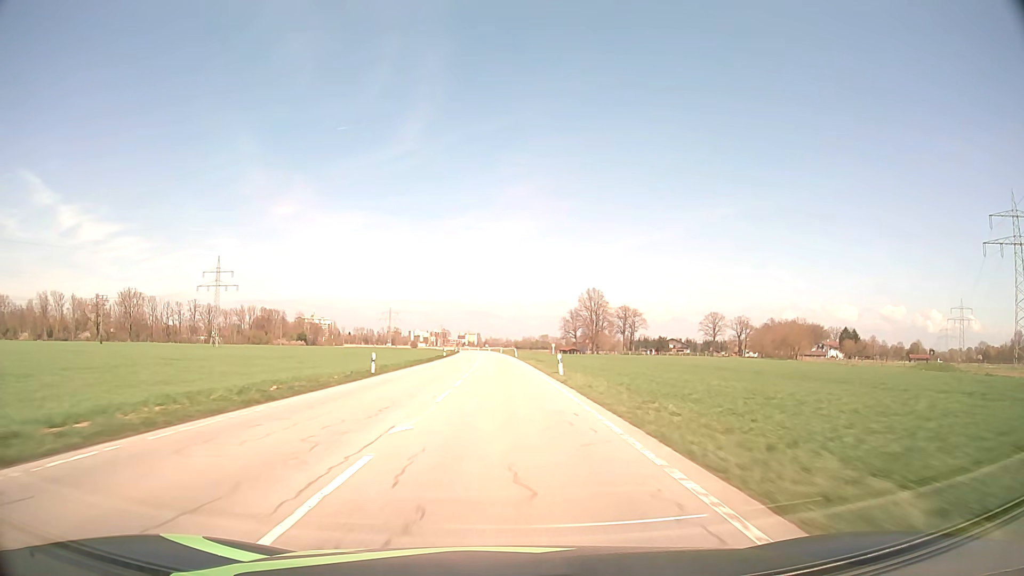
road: secondary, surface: asphalt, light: Day
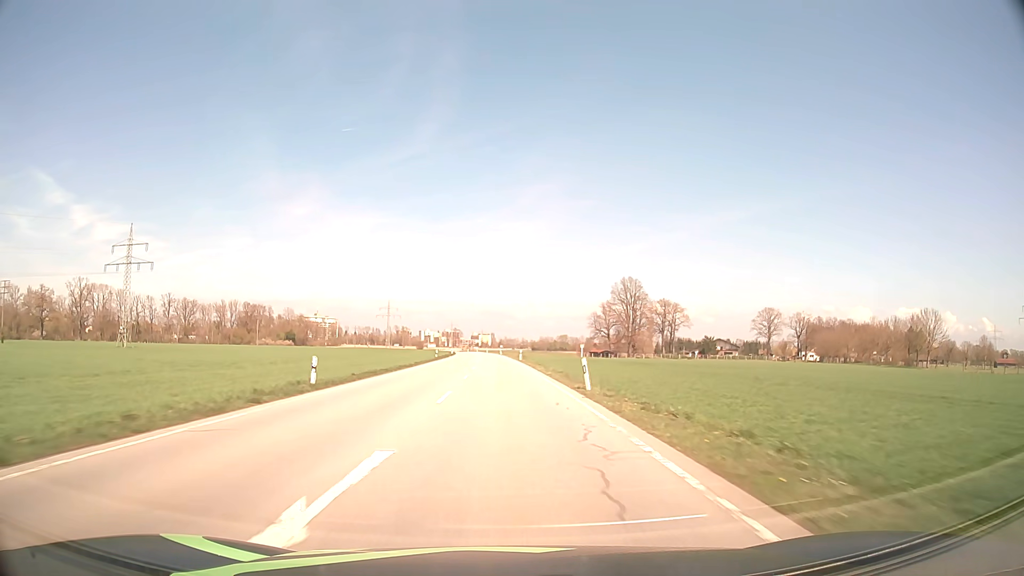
(-0.9, +60.5) m; -1°
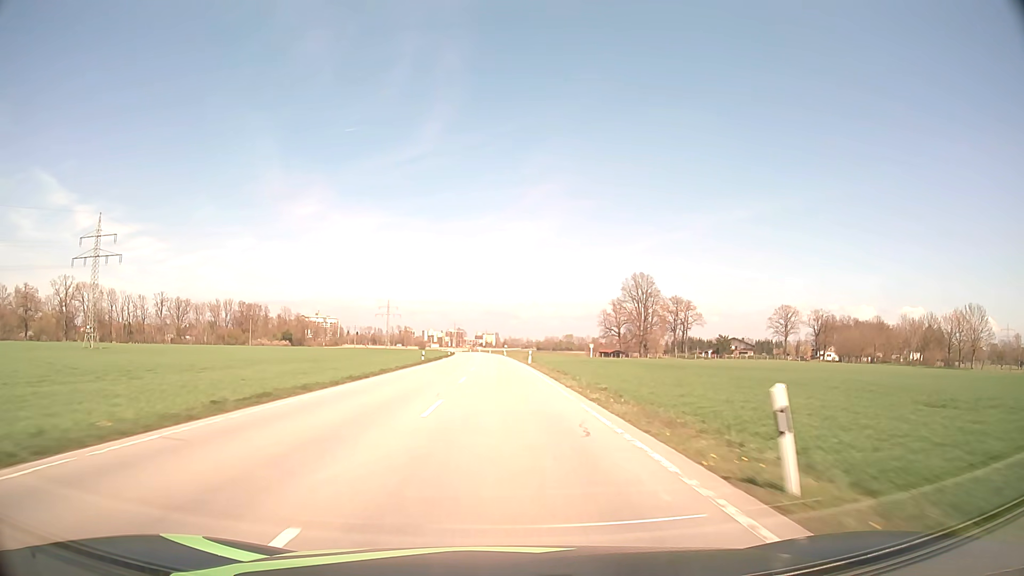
(0.0, +15.1) m; 0°
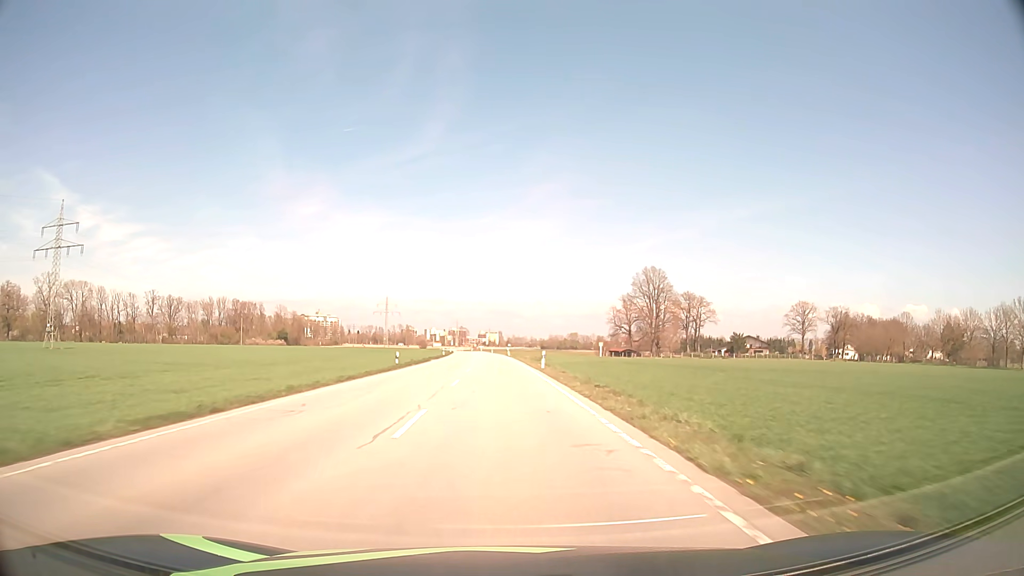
(0.0, +15.1) m; 0°
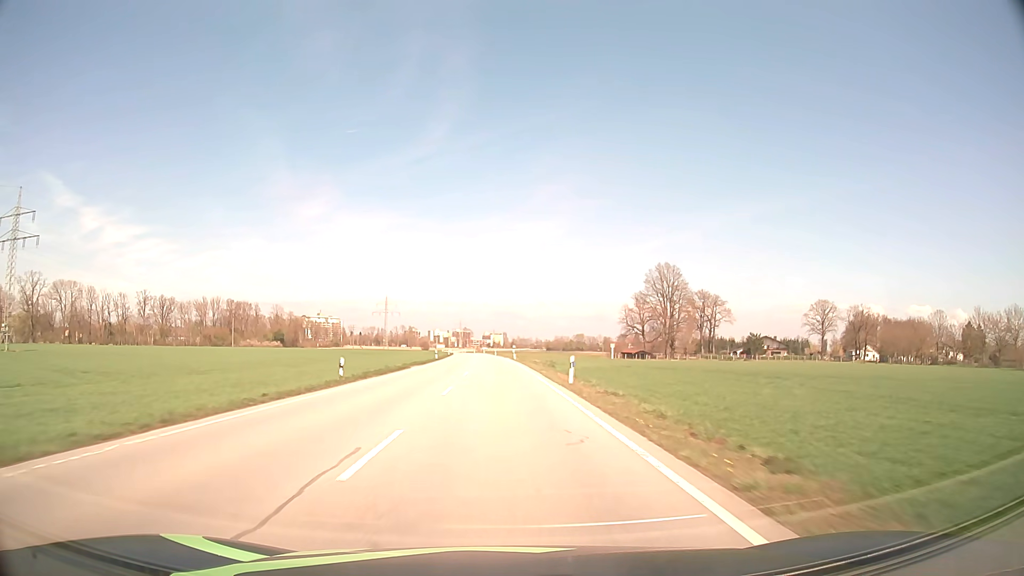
(0.0, +15.1) m; 0°
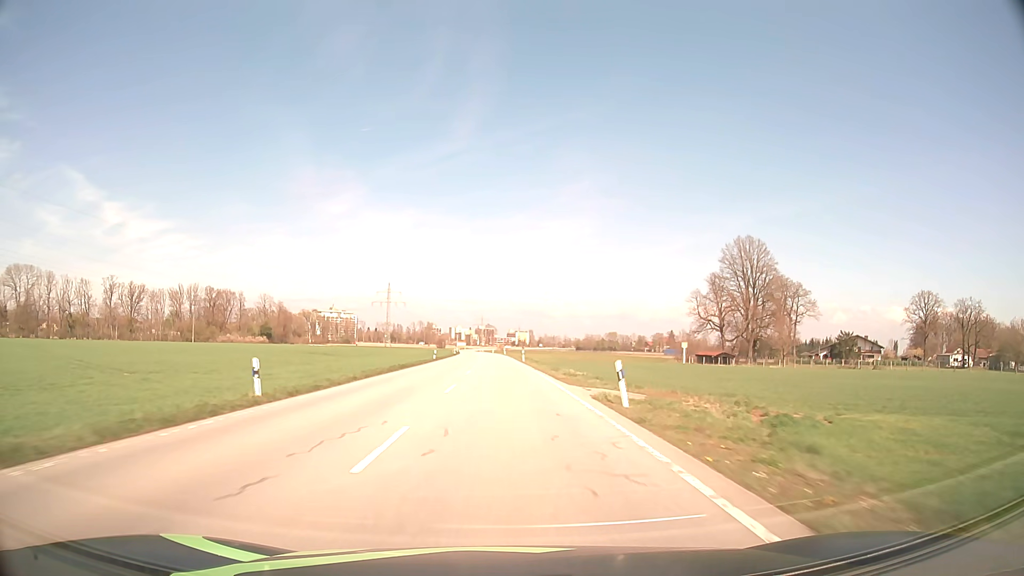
(-1.1, +60.0) m; -2°
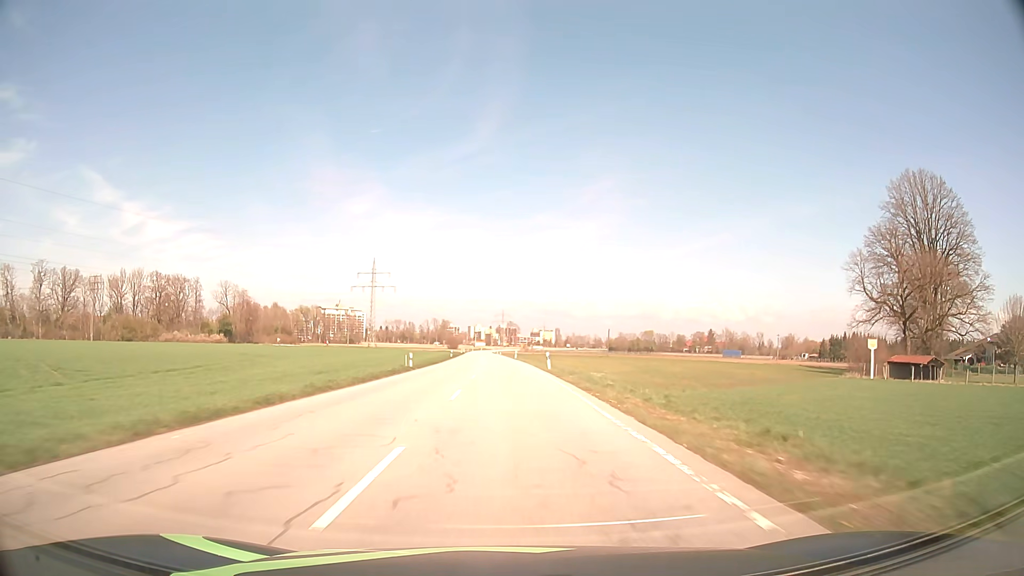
(-1.3, +74.5) m; -2°
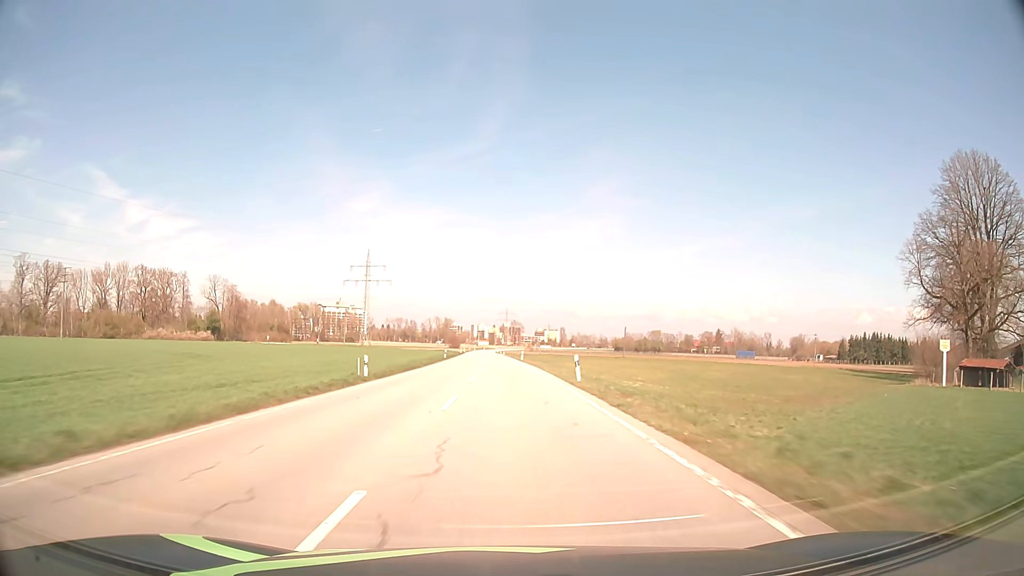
(0.0, +14.9) m; 0°
(0, +10) (0, +20) (0, +30) (0, +40) (0, +50) (-1, +60) (-1, +70) (-1, +80) (-1, +90) (-2, +100) m
